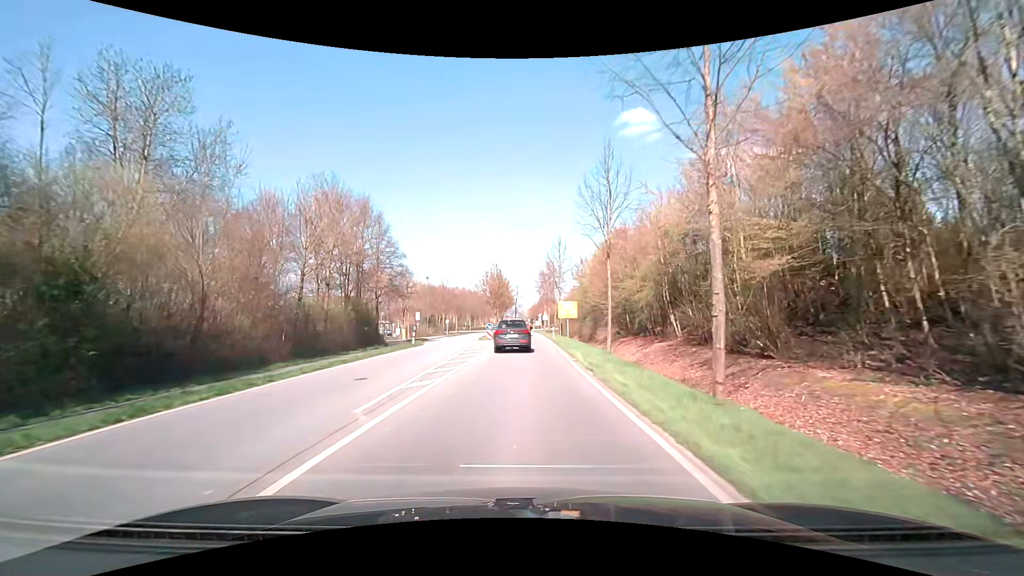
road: primary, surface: asphalt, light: Day
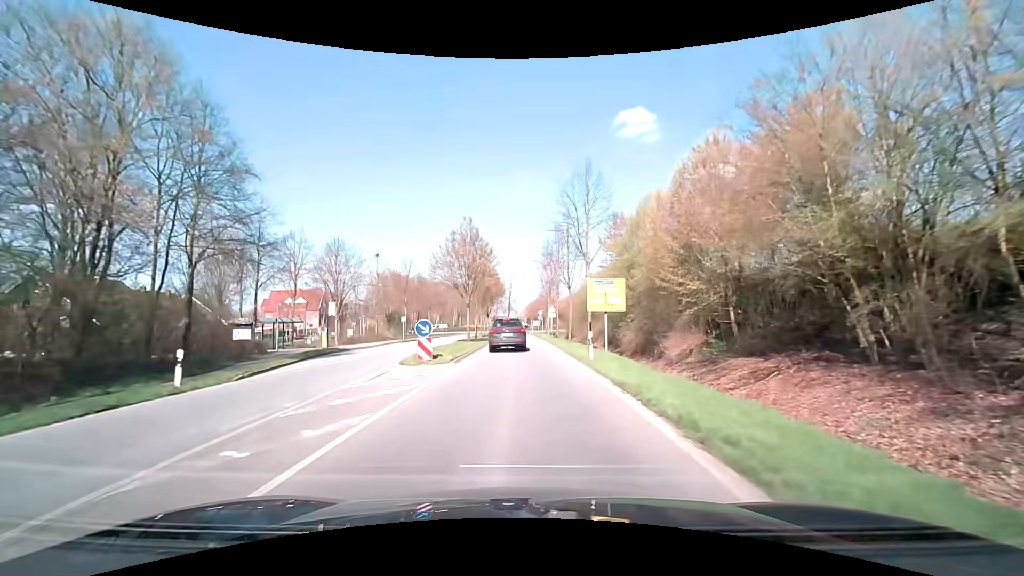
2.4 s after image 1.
(+0.2, +28.0) m; +1°
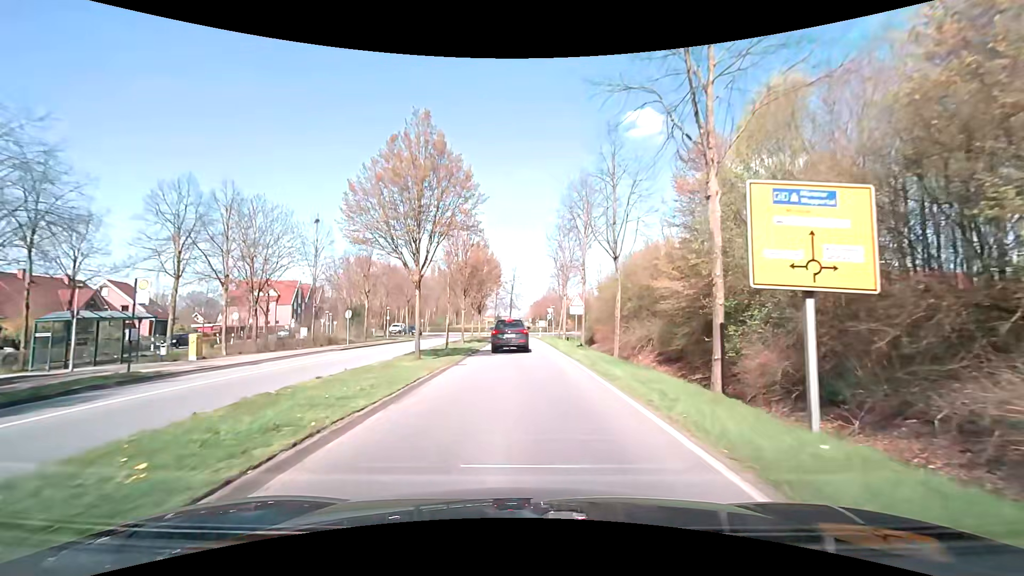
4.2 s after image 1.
(-0.1, +18.9) m; -1°
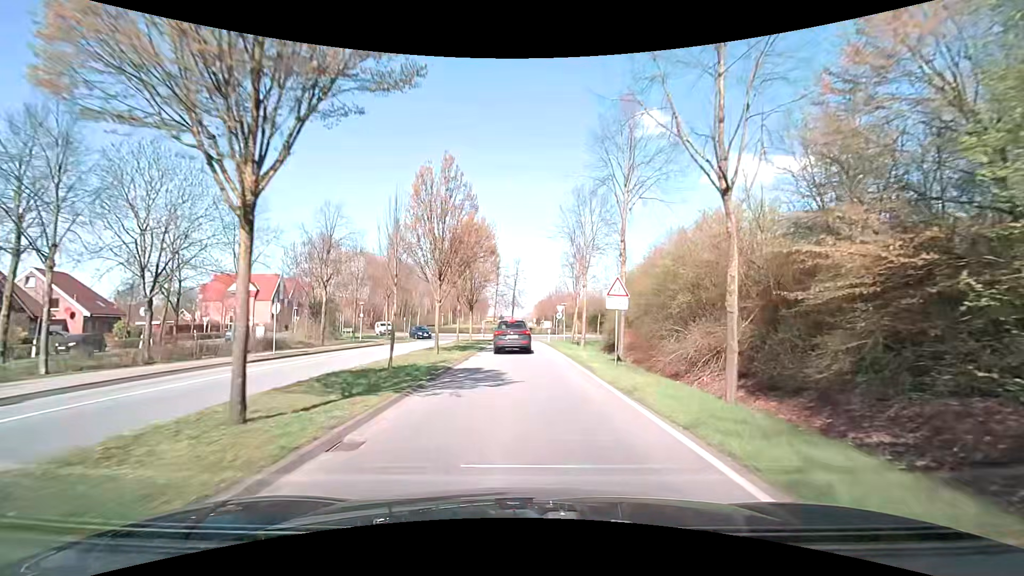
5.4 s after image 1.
(-0.1, +11.6) m; 0°
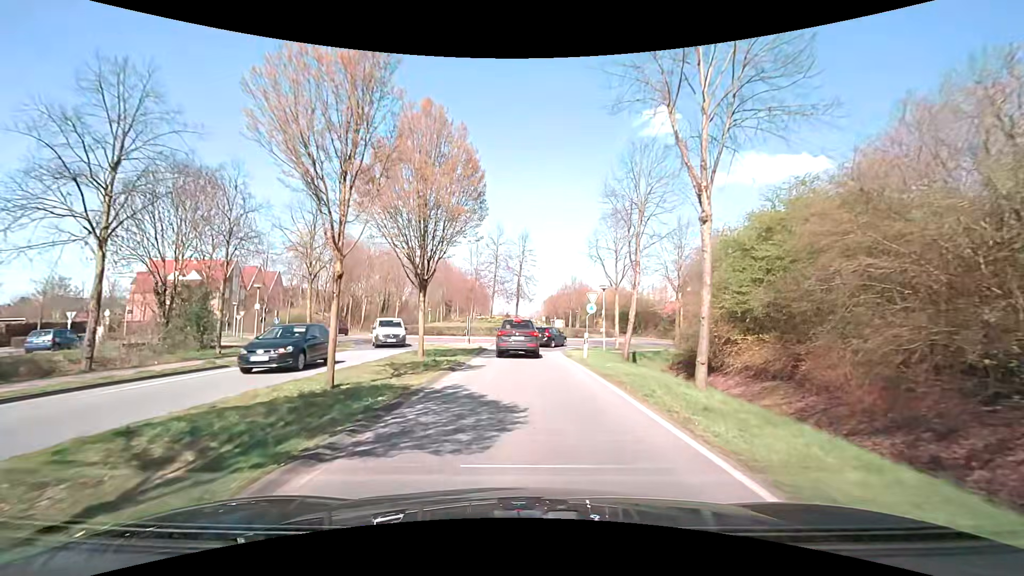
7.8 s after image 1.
(-0.1, +20.8) m; -1°
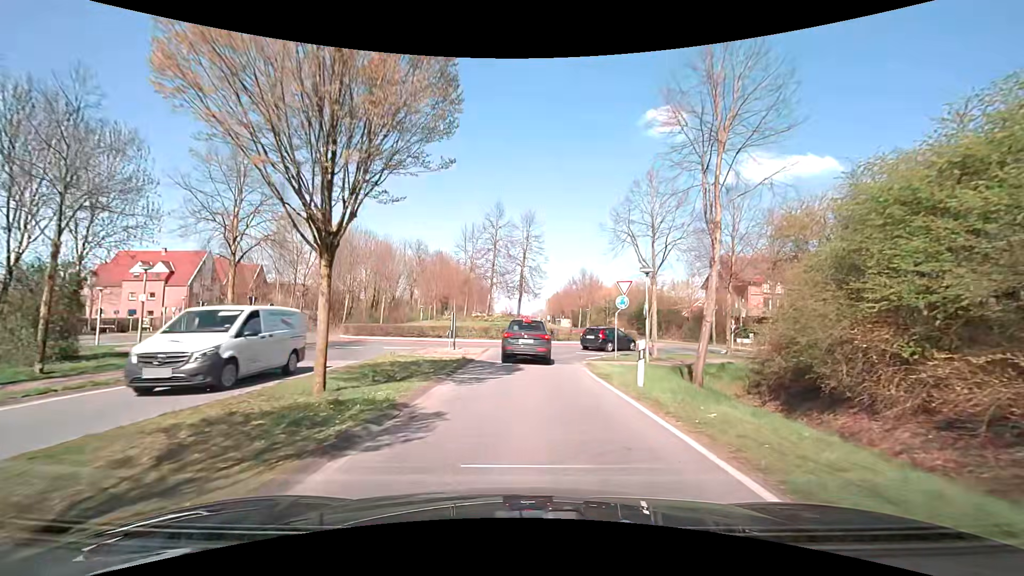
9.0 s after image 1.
(0.0, +9.3) m; 0°
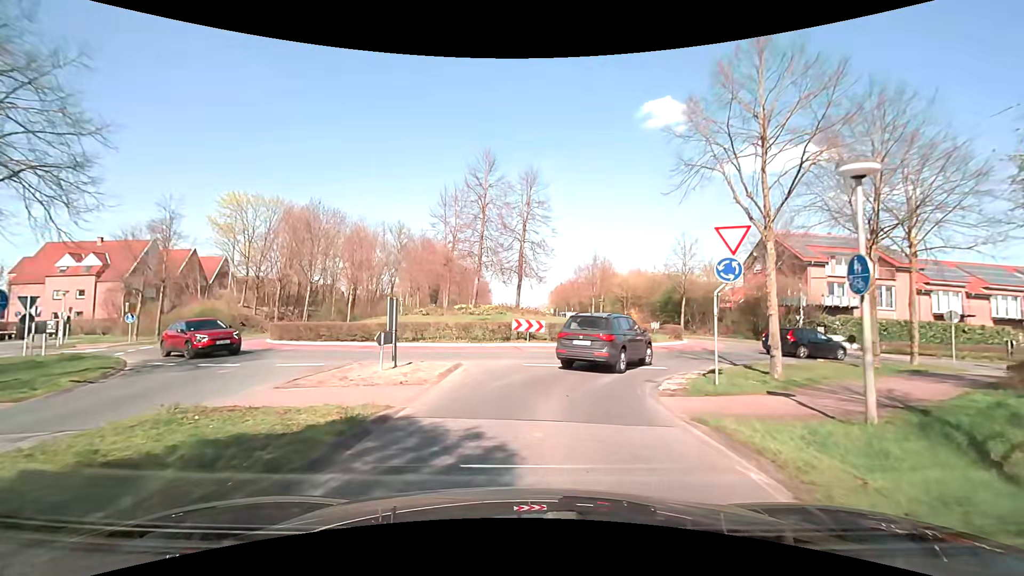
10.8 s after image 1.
(0.0, +12.3) m; 0°
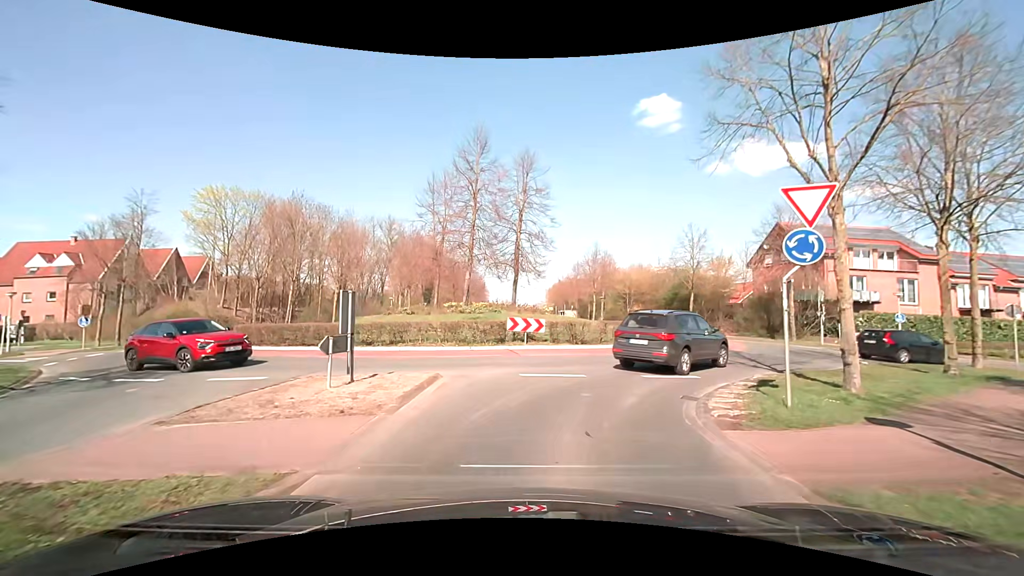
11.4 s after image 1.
(0.0, +3.2) m; 0°
(+1, +10) (+6, +18) (+12, +26) (+14, +36) (+11, +45) (+5, +53) (+1, +62) (0, +72) (0, +82) (-1, +92) m
